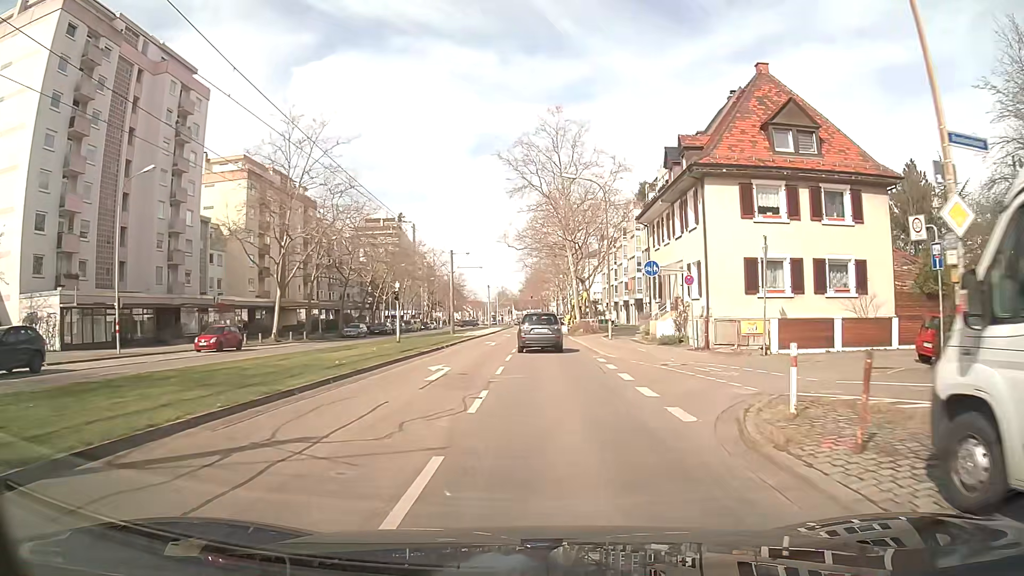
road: tertiary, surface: asphalt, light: Day
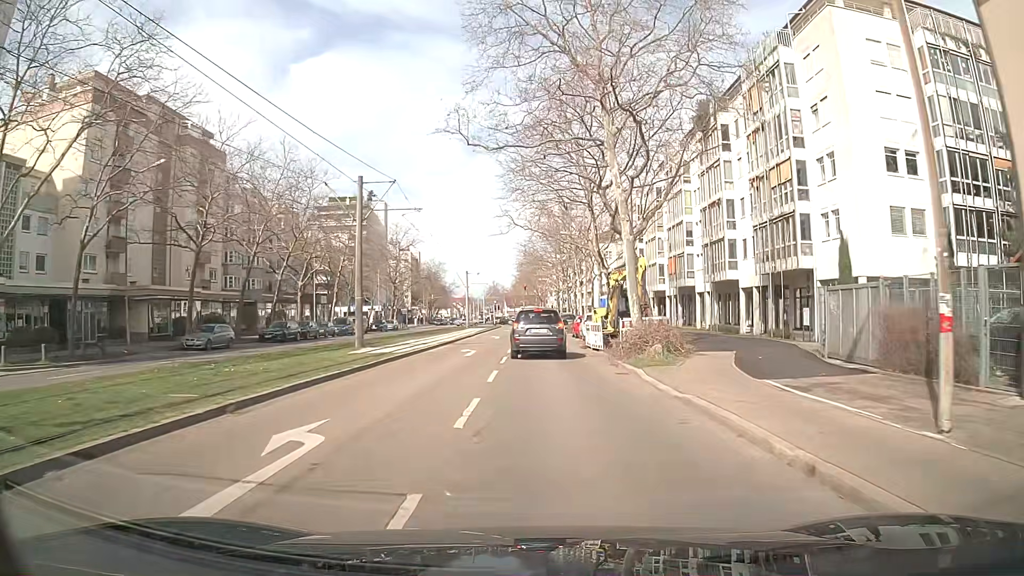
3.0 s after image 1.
(0.0, +31.4) m; 0°
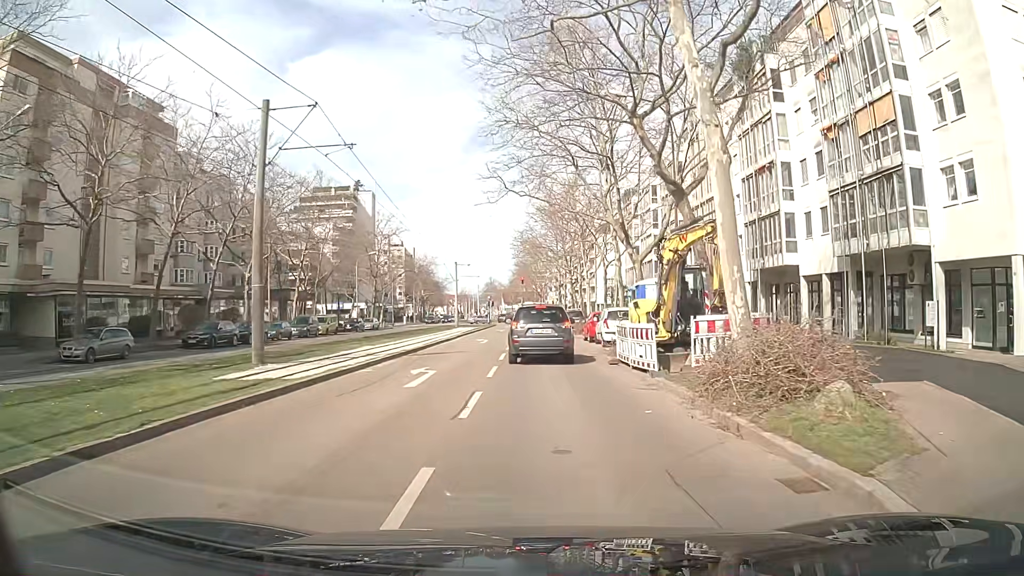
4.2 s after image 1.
(0.0, +10.8) m; 0°
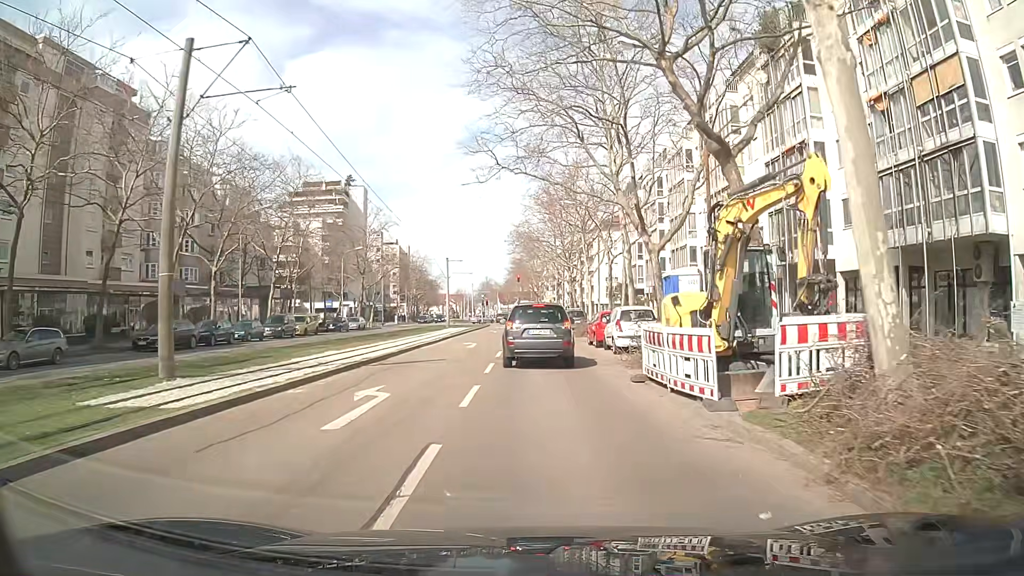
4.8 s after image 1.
(0.0, +4.8) m; 0°
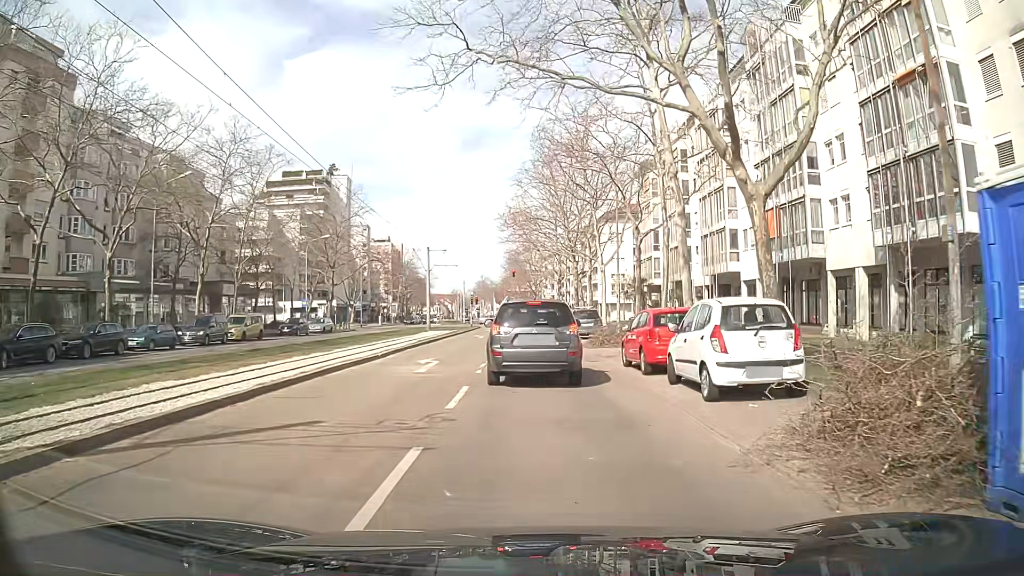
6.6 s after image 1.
(+0.2, +11.7) m; +1°
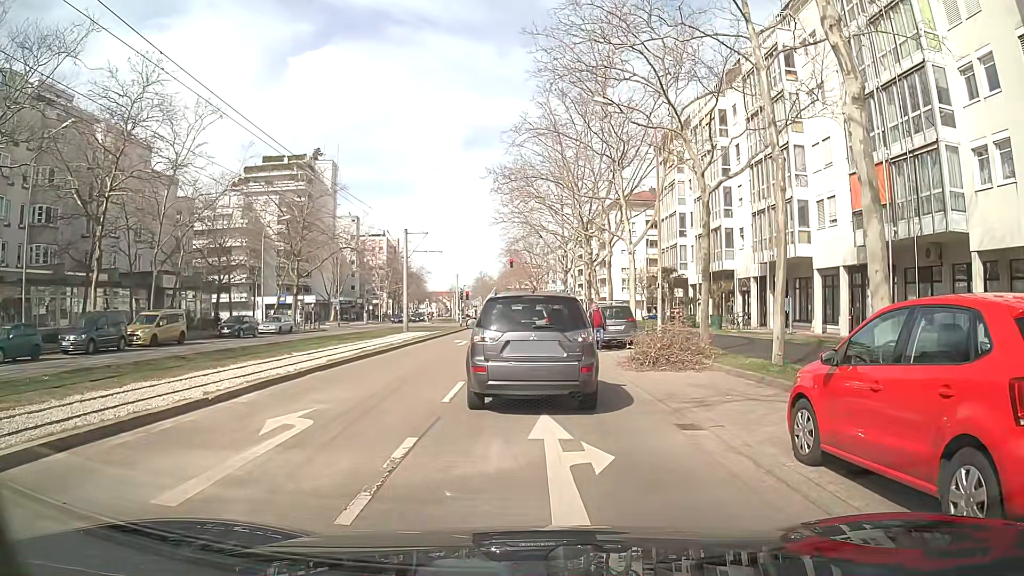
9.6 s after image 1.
(0.0, +11.1) m; -2°
